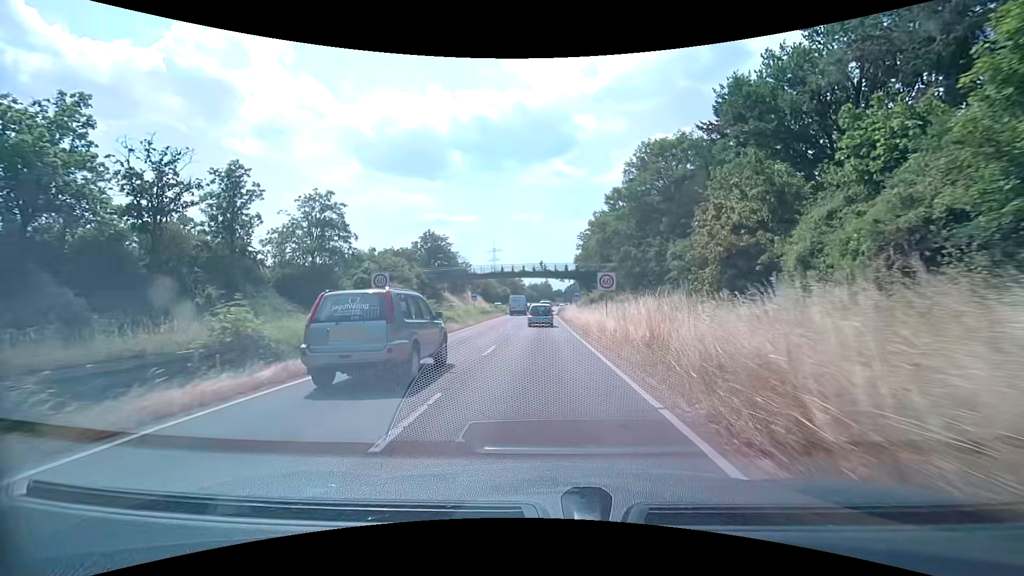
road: trunk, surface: asphalt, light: Day
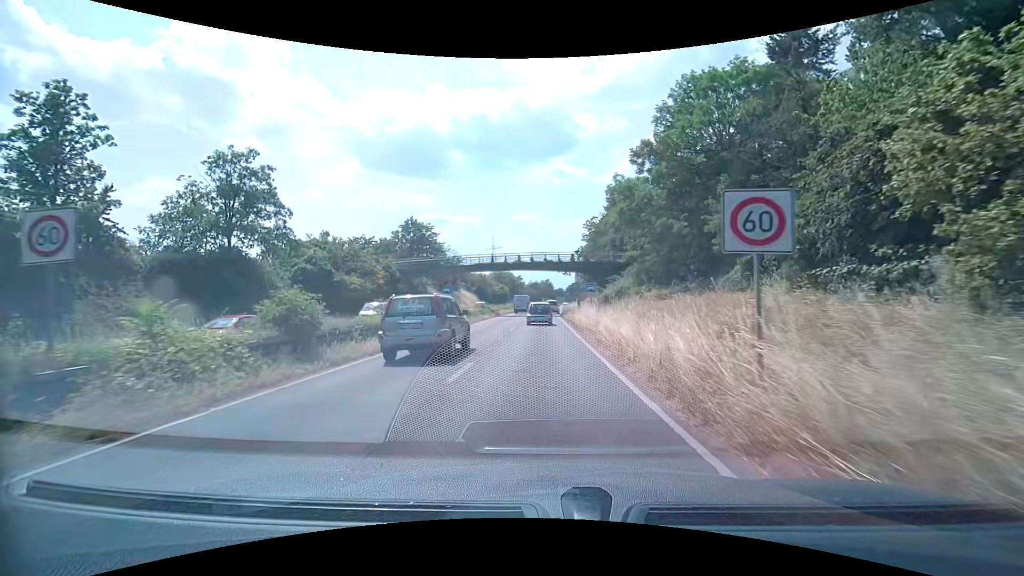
(0.0, +14.0) m; 0°
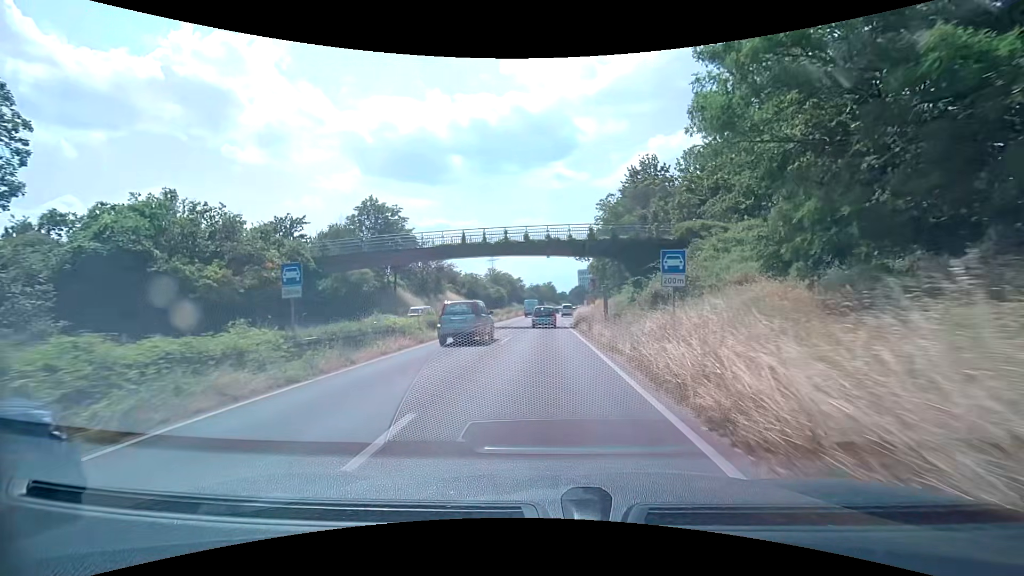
(-0.1, +21.2) m; 0°
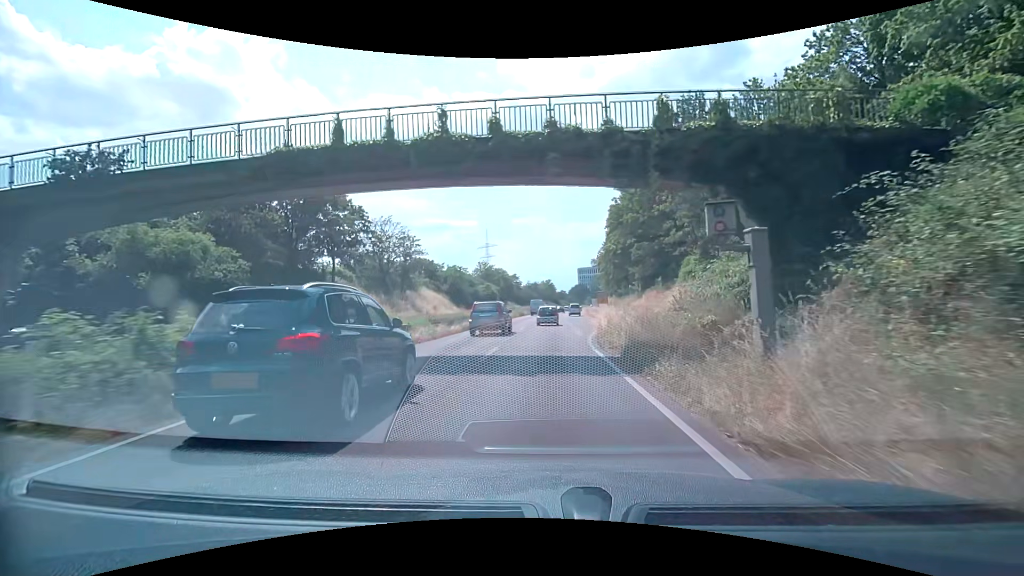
(0.0, +21.8) m; 0°
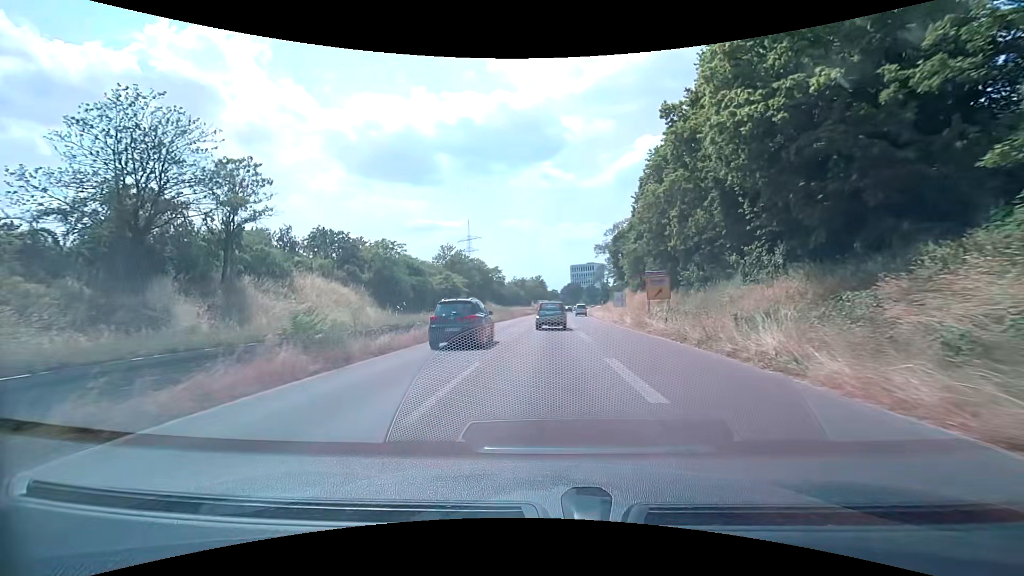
(+0.6, +40.9) m; +1°
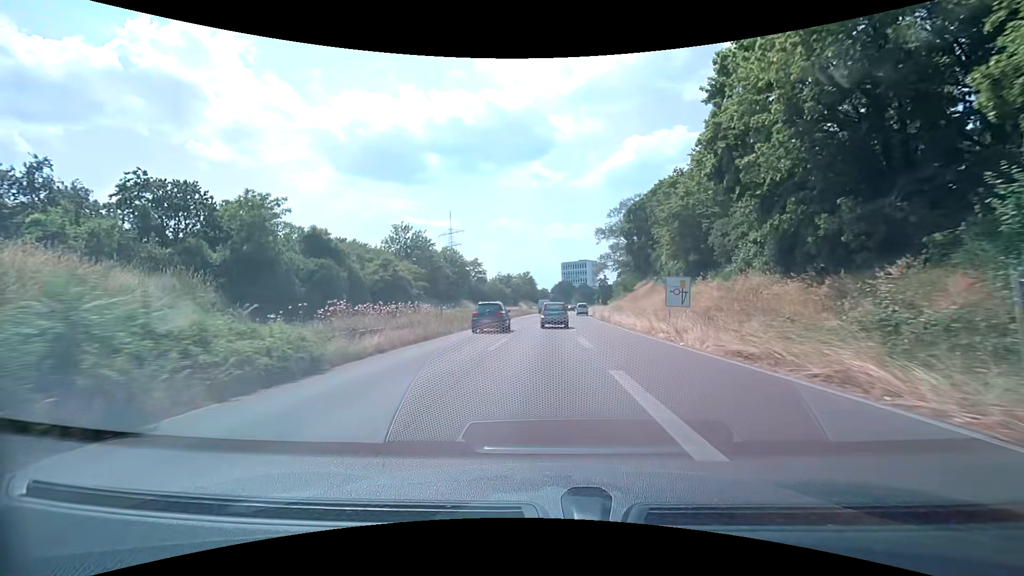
(+0.4, +26.6) m; +1°
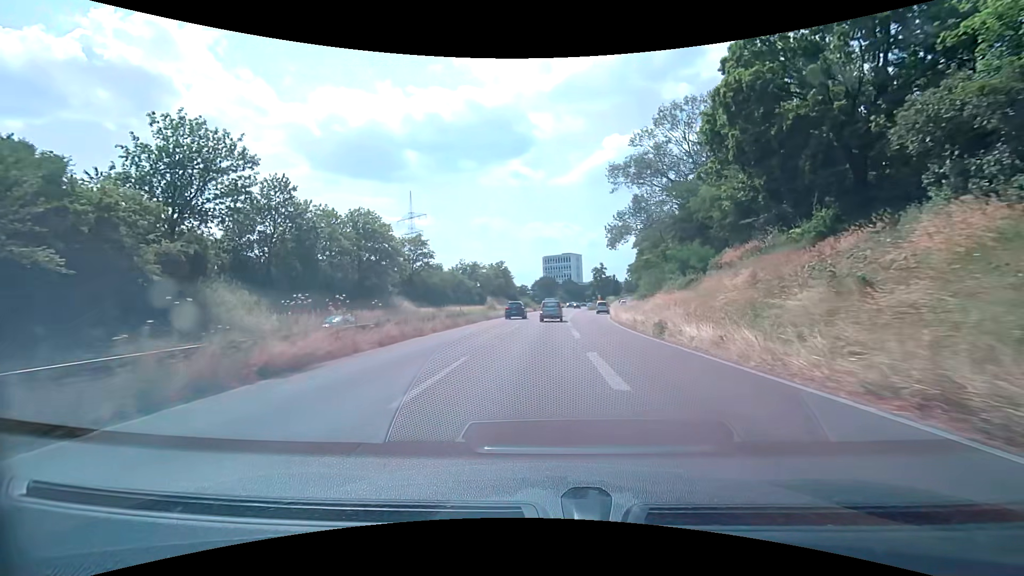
(+0.7, +44.8) m; +2°
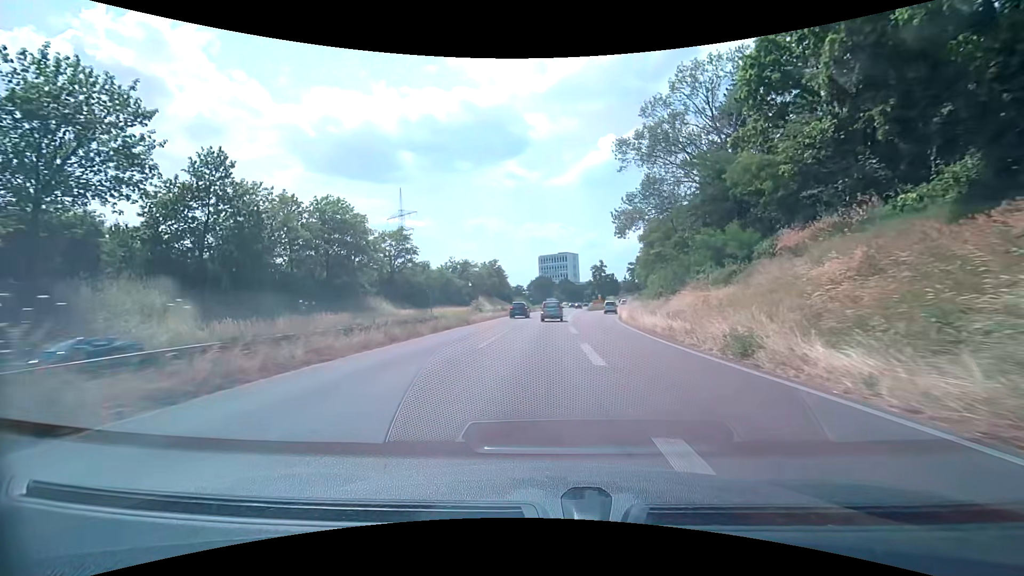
(0.0, +9.0) m; +1°
(0, +10) (0, +20) (0, +30) (+1, +40) (+1, +50) (+1, +60) (+2, +70) (+2, +80) (+3, +90) (+4, +100) m
